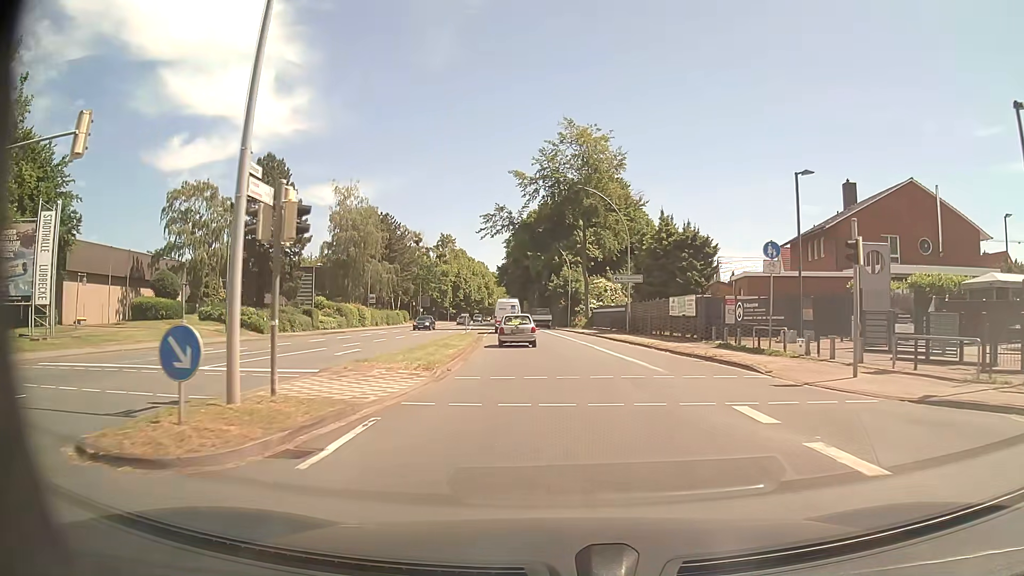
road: primary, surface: asphalt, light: Day
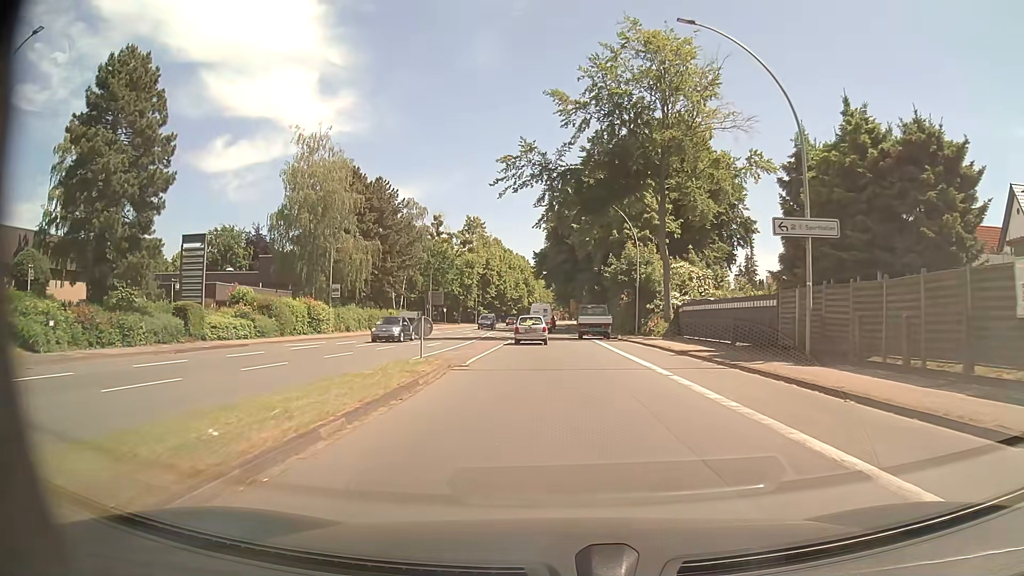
(-0.9, +27.0) m; -4°
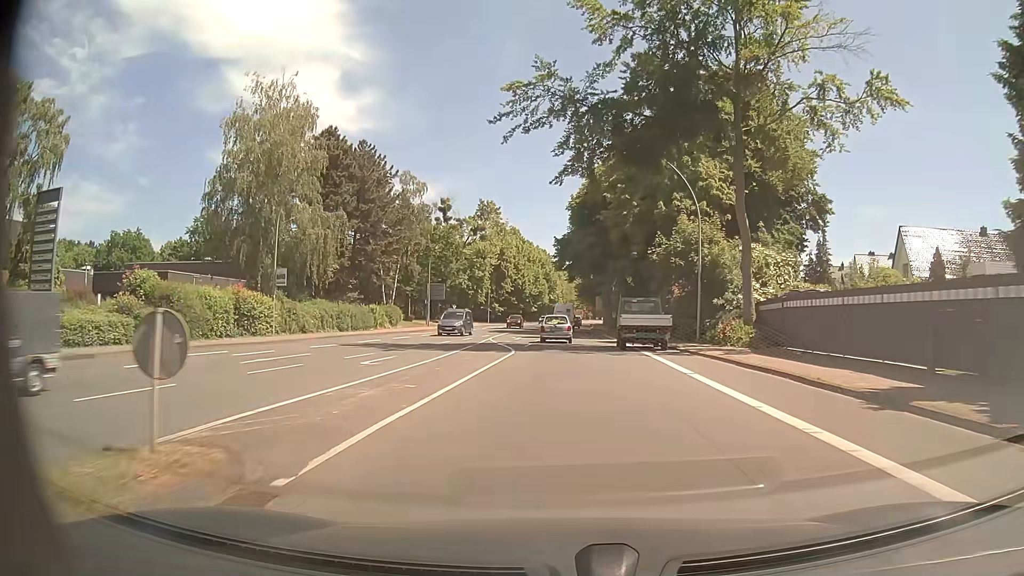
(-0.3, +14.3) m; -2°
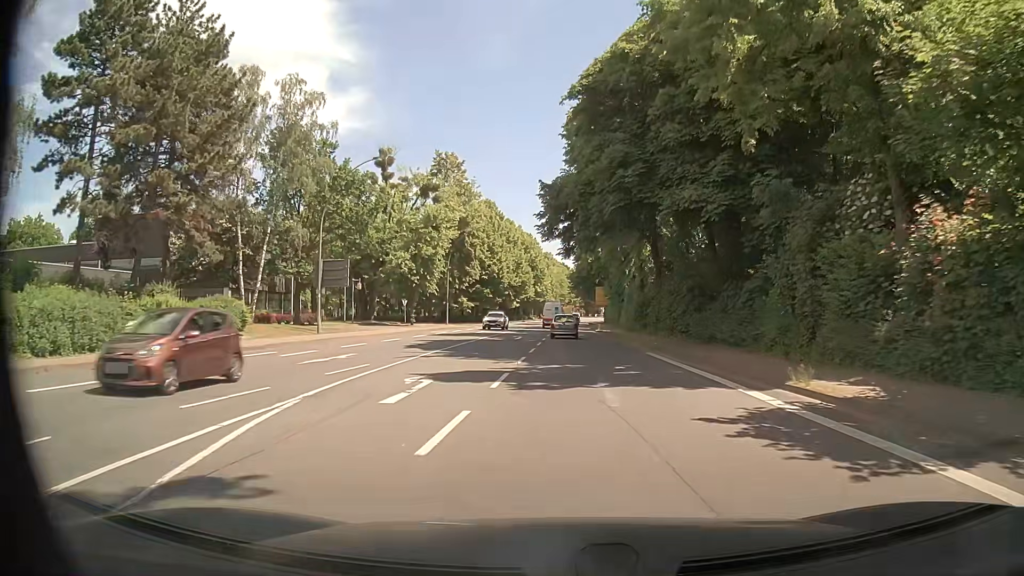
(0.0, +29.5) m; +1°
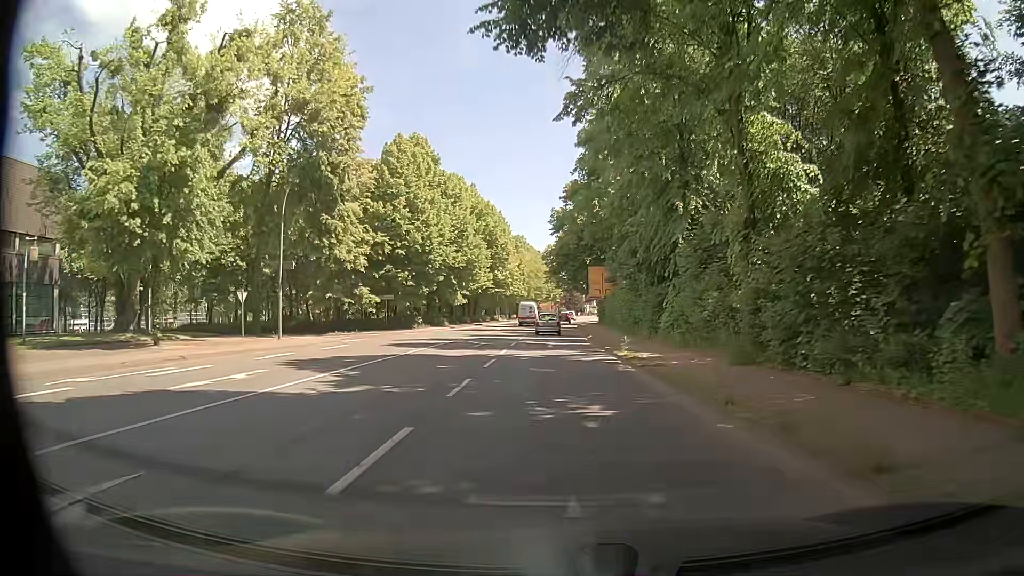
(+0.8, +37.7) m; +2°
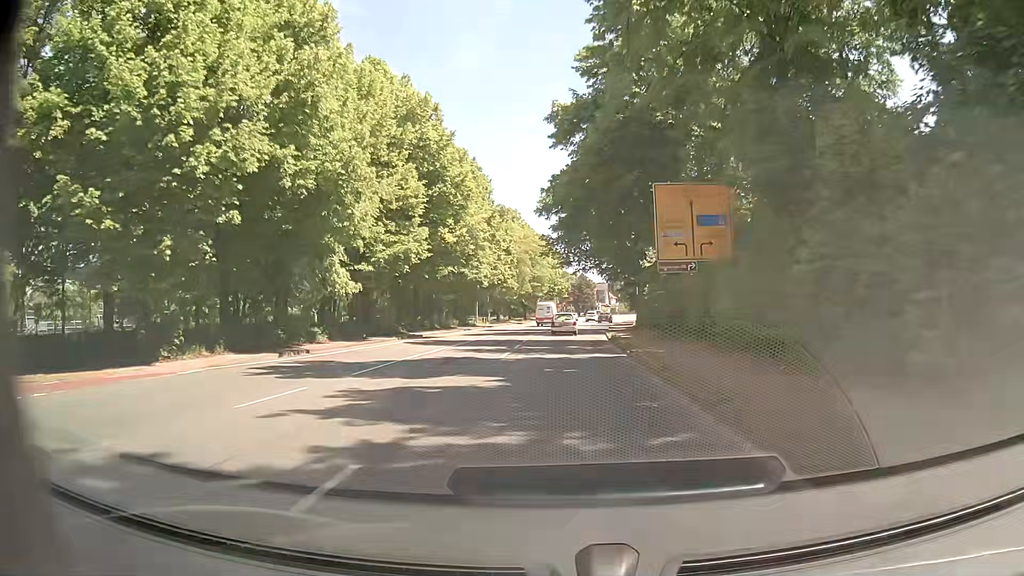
(-0.3, +38.0) m; -1°
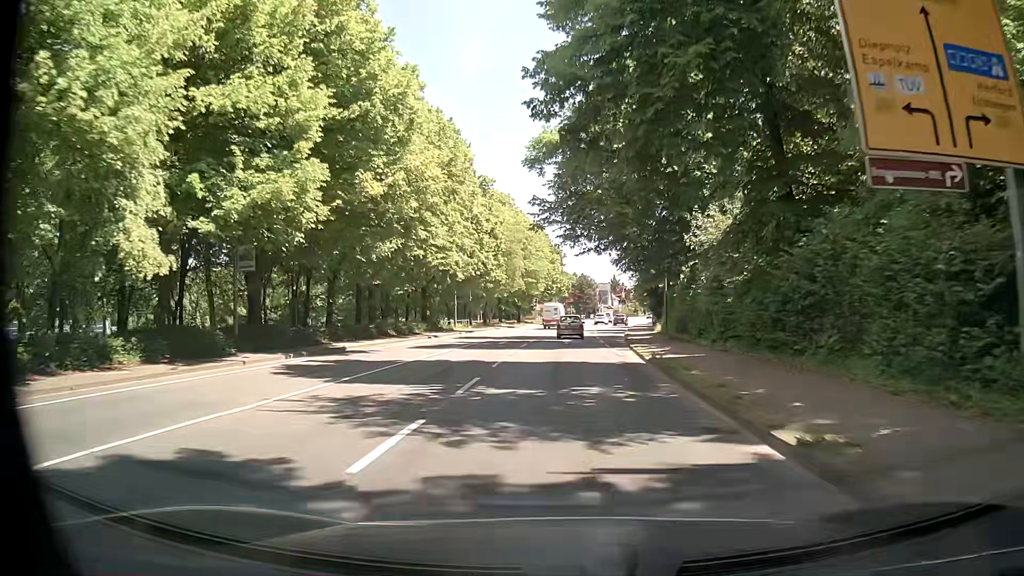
(+0.1, +15.2) m; 0°
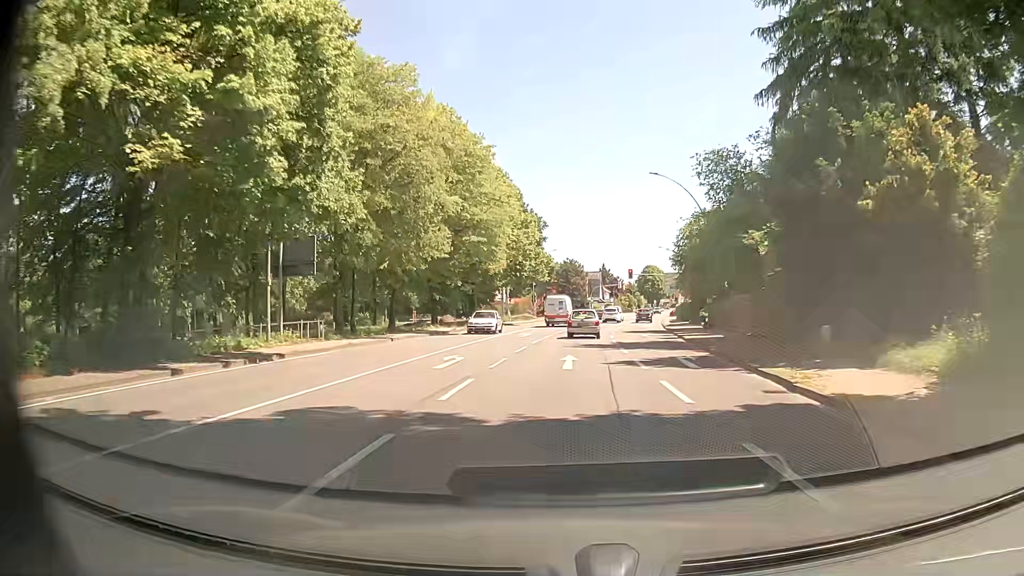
(+0.4, +37.4) m; +2°
(0, +10) (0, +20) (0, +30) (+1, +40) (+2, +50) (+3, +60) (+4, +70) (+6, +80) (+7, +90) (+10, +99) m
